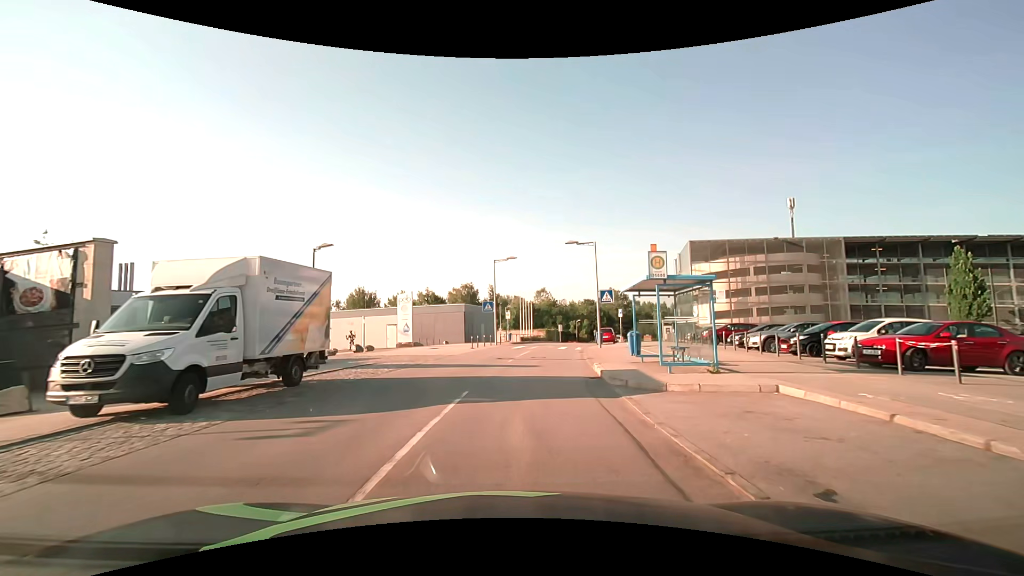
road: residential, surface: asphalt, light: Day
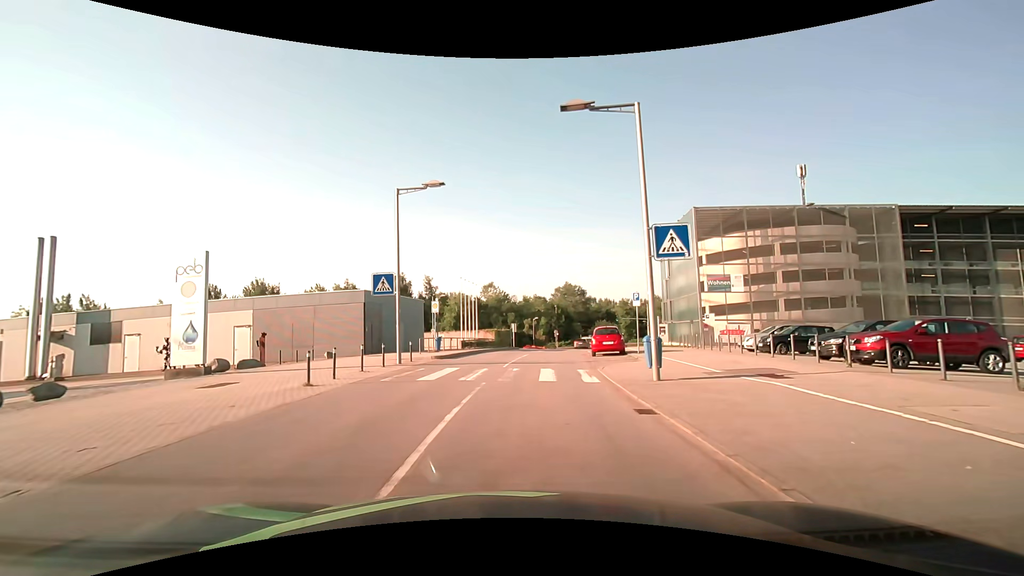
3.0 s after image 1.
(+1.0, +21.0) m; +6°
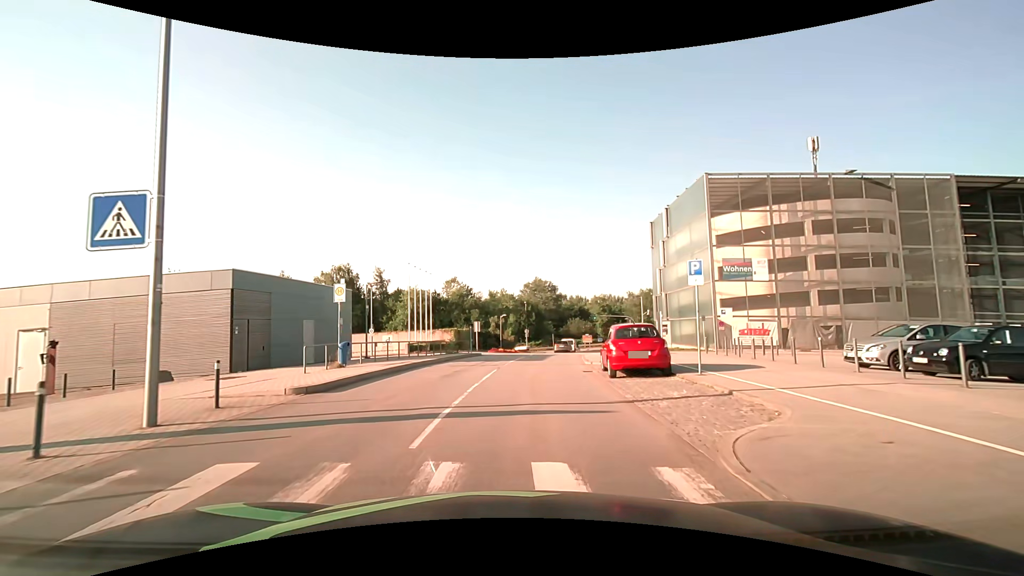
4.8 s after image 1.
(+0.4, +11.8) m; +3°
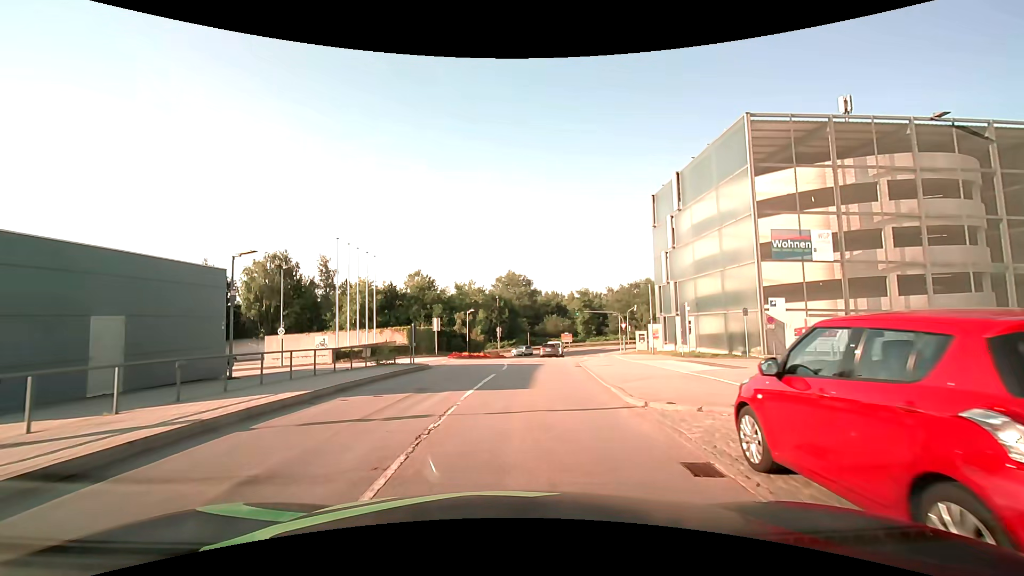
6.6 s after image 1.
(+0.3, +11.7) m; +4°
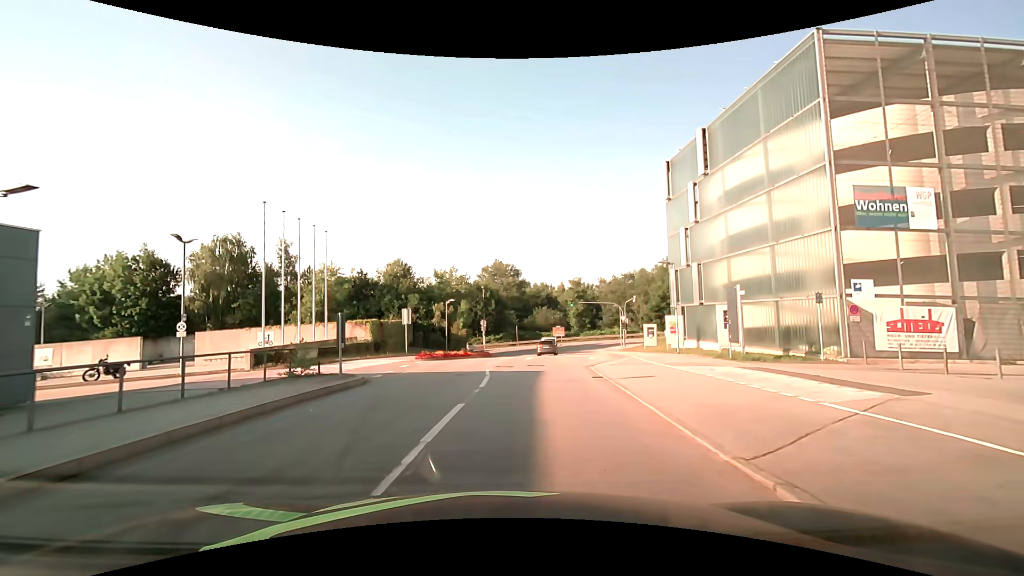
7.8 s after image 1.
(+0.1, +8.0) m; +1°
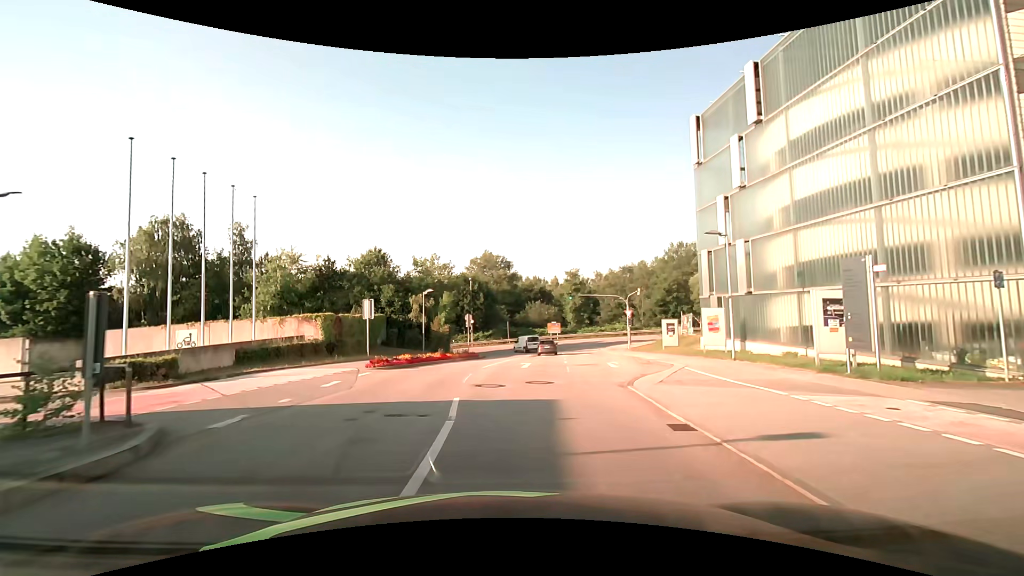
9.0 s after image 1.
(0.0, +8.0) m; 0°
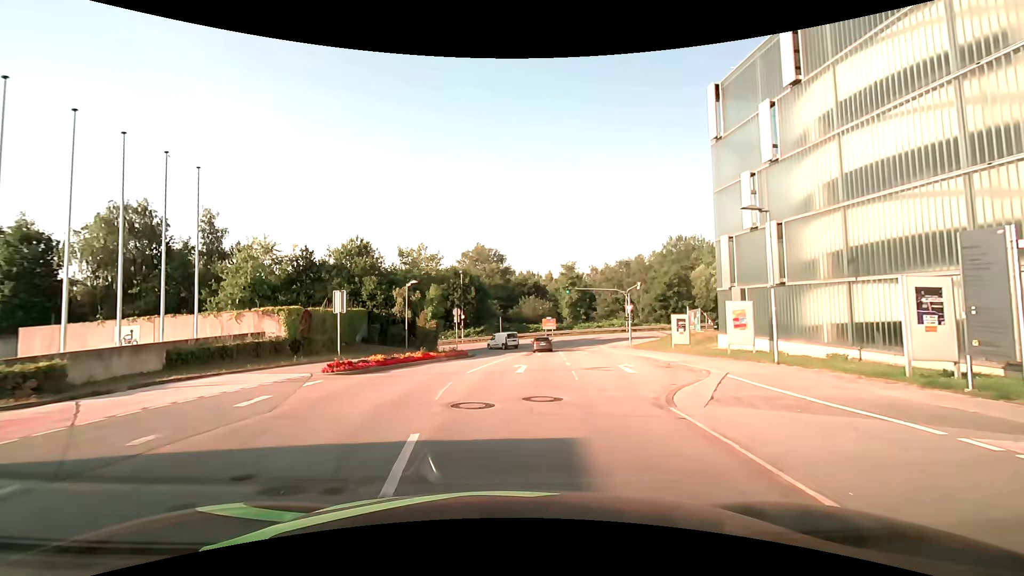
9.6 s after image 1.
(0.0, +3.8) m; +1°
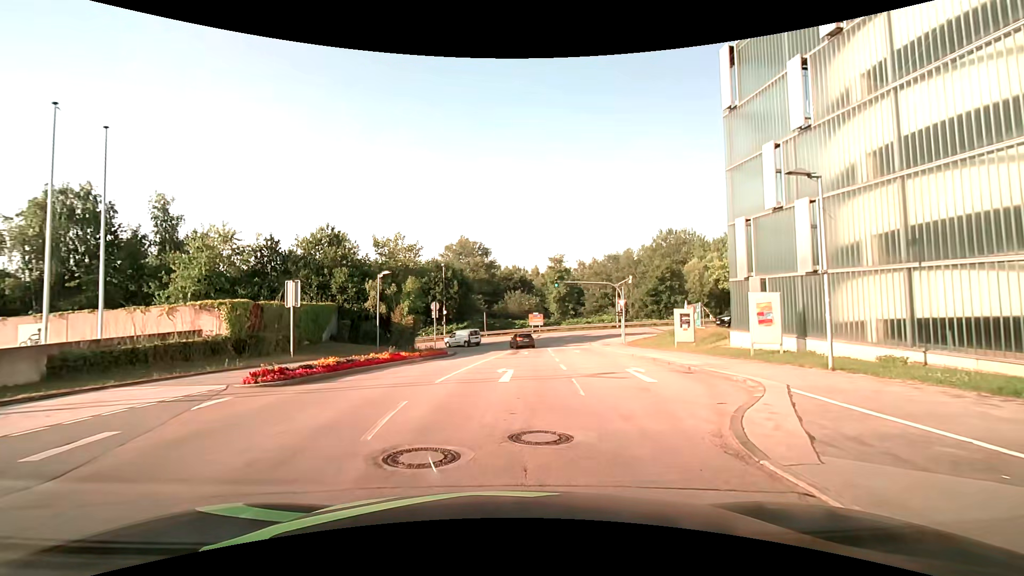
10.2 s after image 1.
(0.0, +3.7) m; +2°
